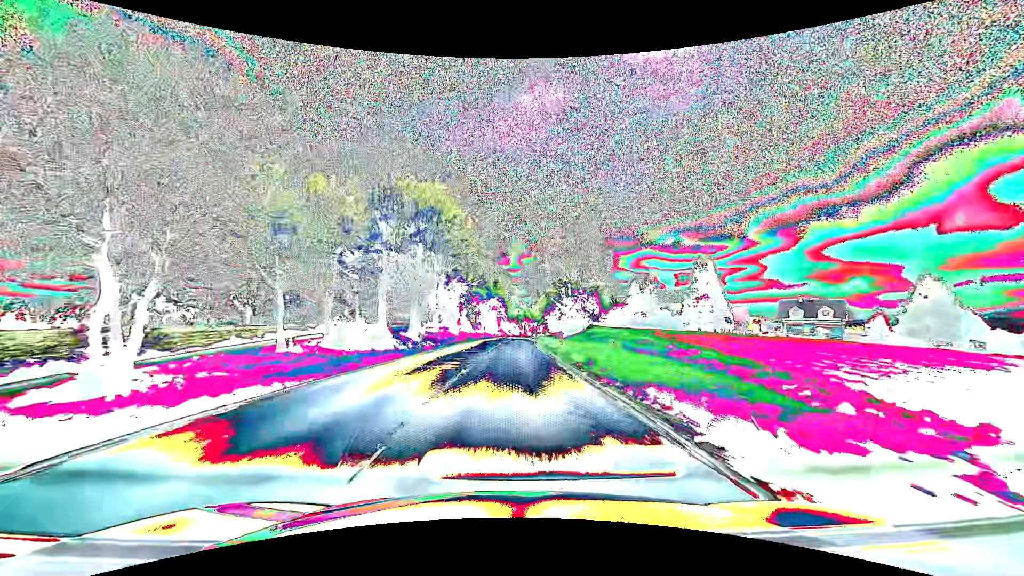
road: secondary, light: Day
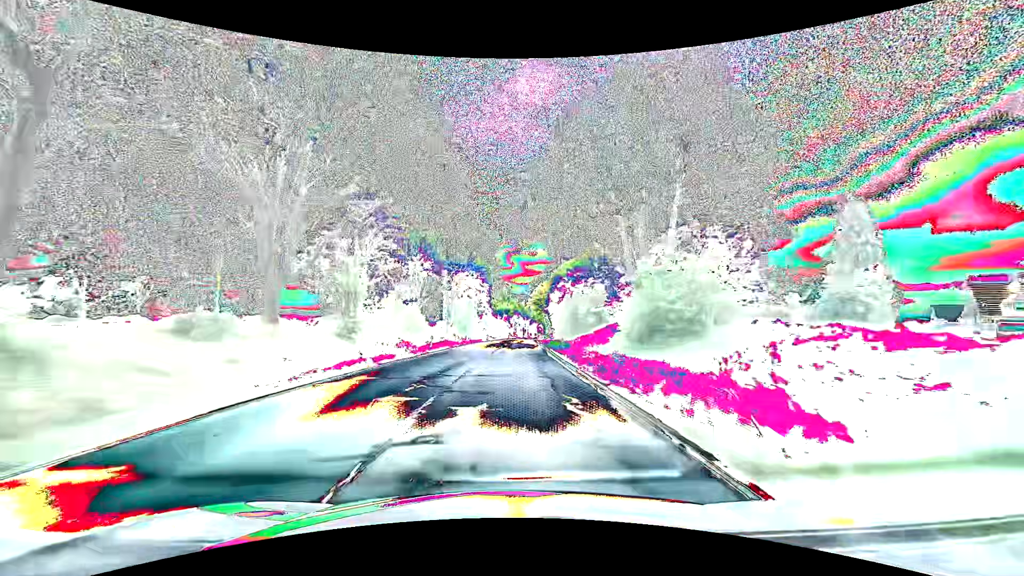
(+0.7, +46.0) m; +1°
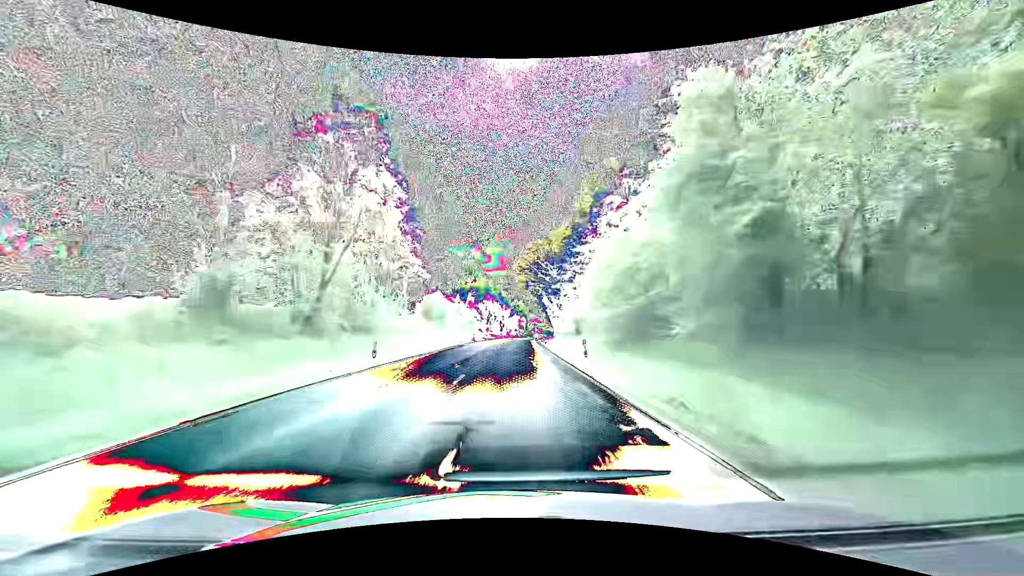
(+1.6, +61.8) m; +3°
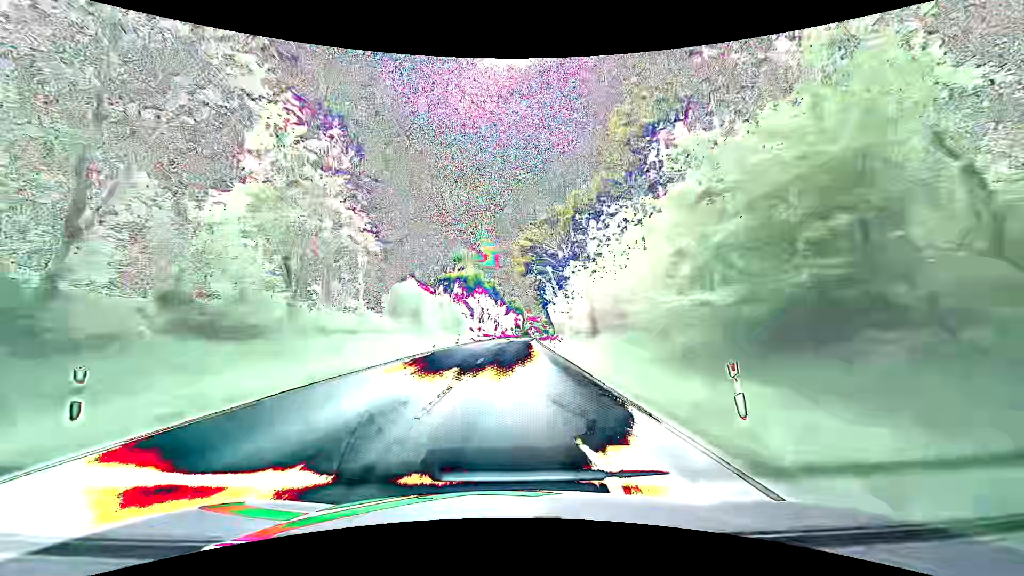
(+0.1, +15.6) m; +1°
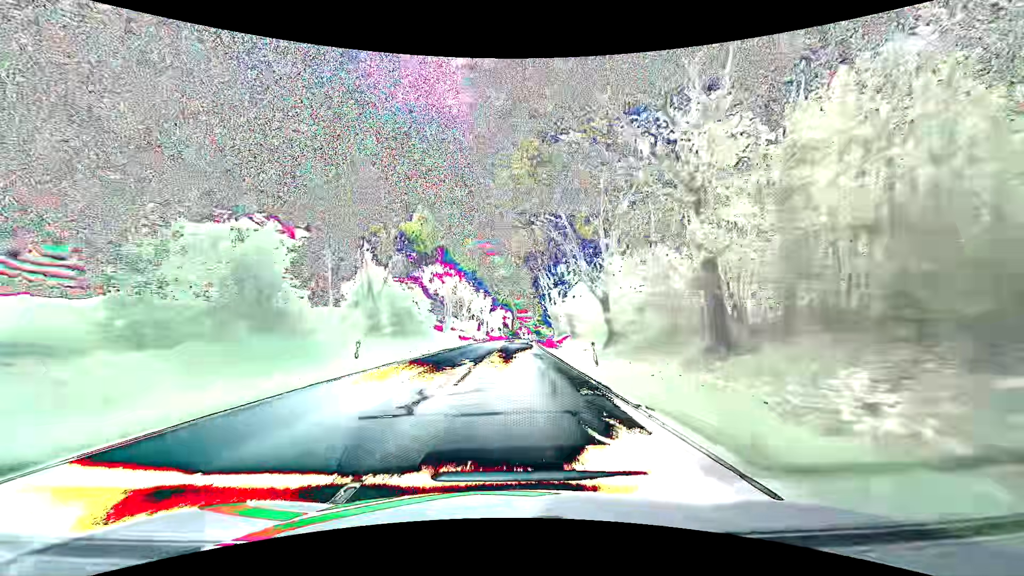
(+0.4, +31.3) m; +1°
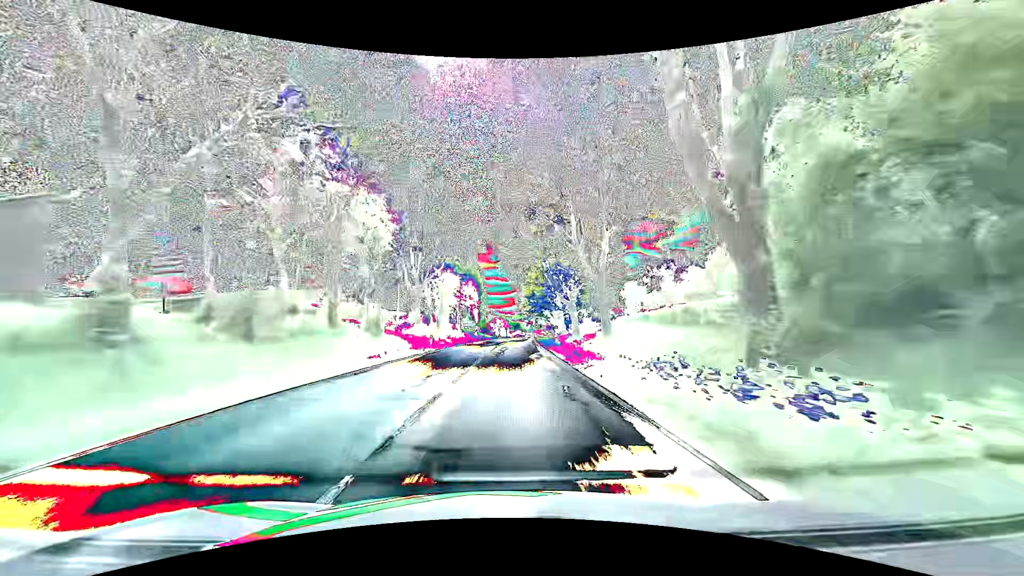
(+2.3, +78.5) m; +3°
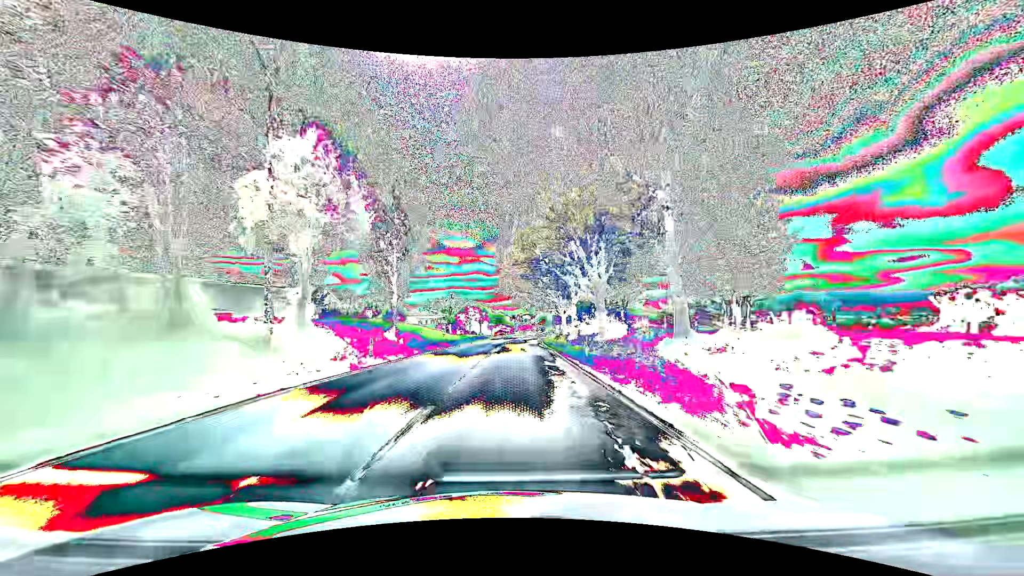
(+1.2, +62.4) m; +2°
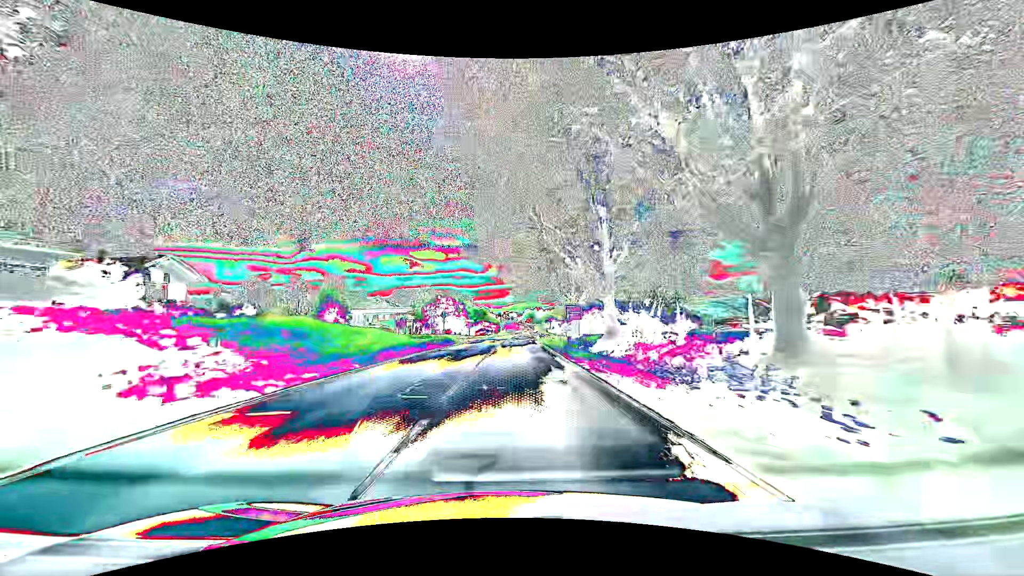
(+0.3, +31.4) m; +1°
(0, +10) (0, +20) (0, +30) (+1, +40) (+1, +50) (+1, +60) (+2, +70) (+2, +80) (+3, +90) (+3, +100) m
